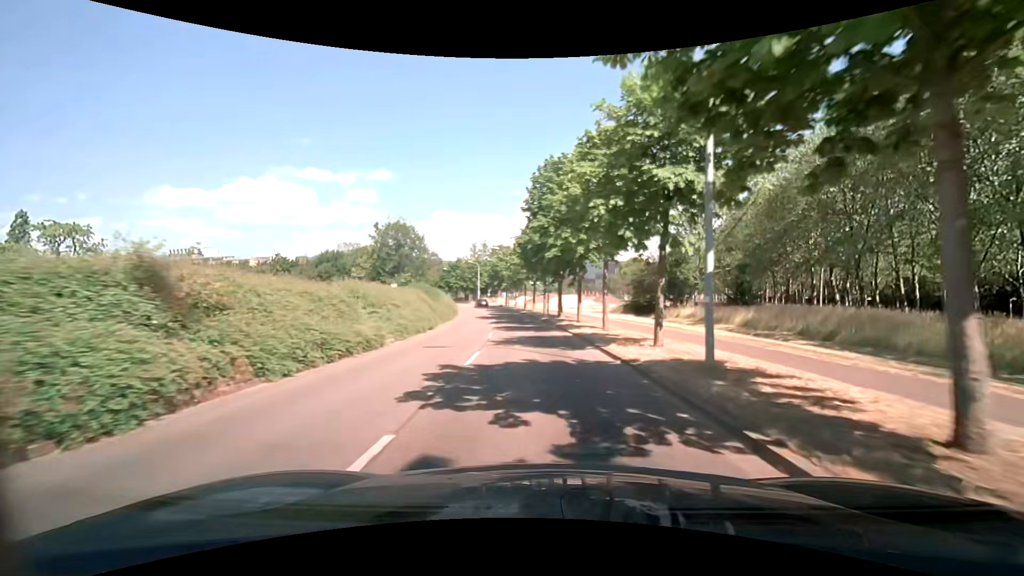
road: tertiary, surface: asphalt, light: Day
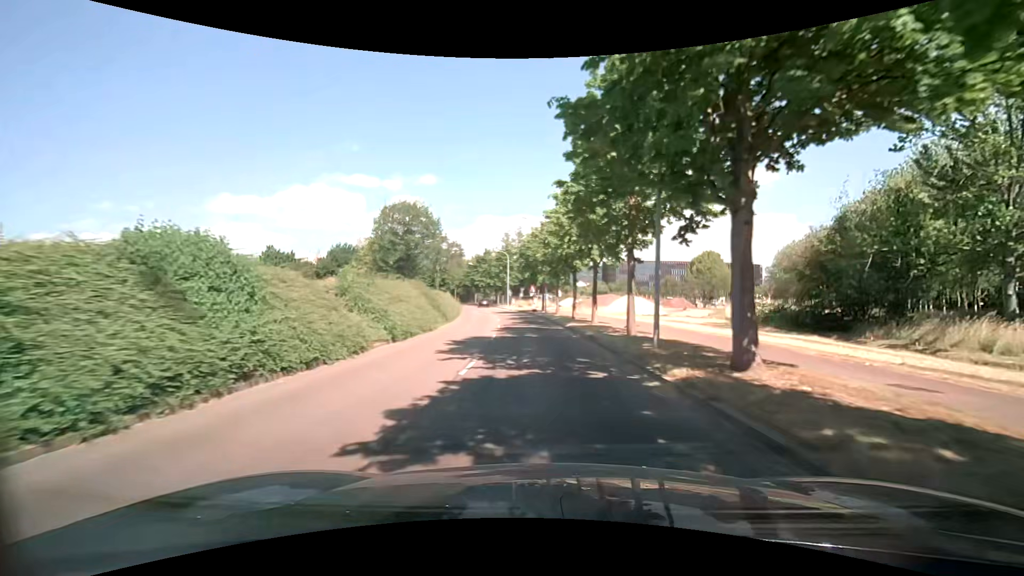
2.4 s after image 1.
(-1.3, +28.7) m; -5°
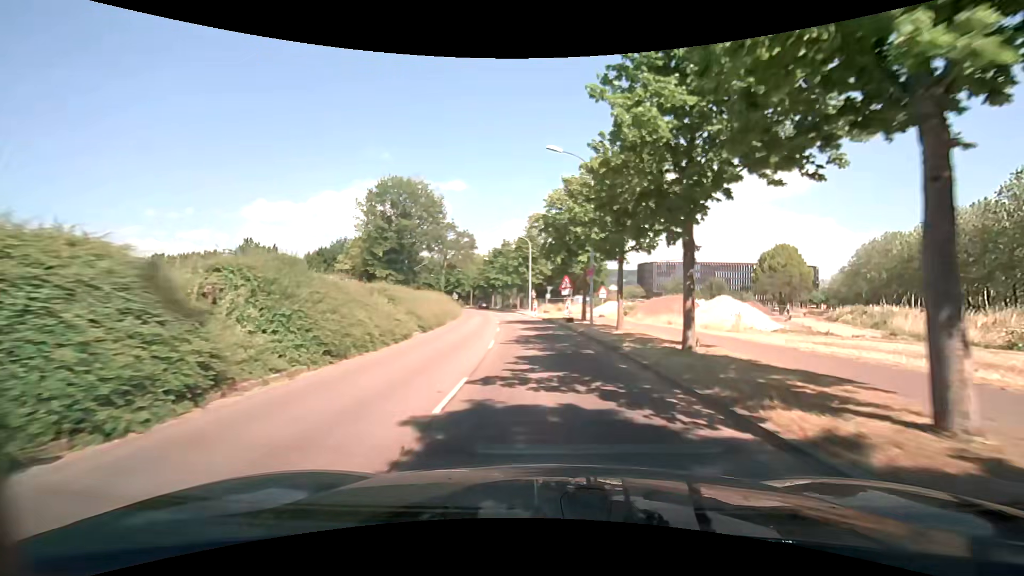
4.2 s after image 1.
(-0.8, +21.3) m; -3°
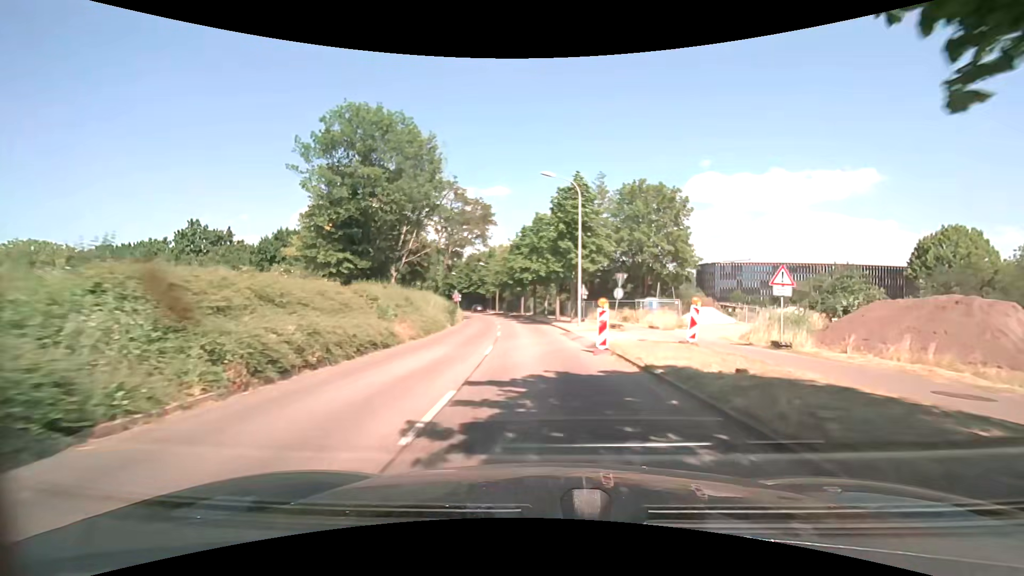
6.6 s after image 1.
(-1.3, +28.4) m; -6°
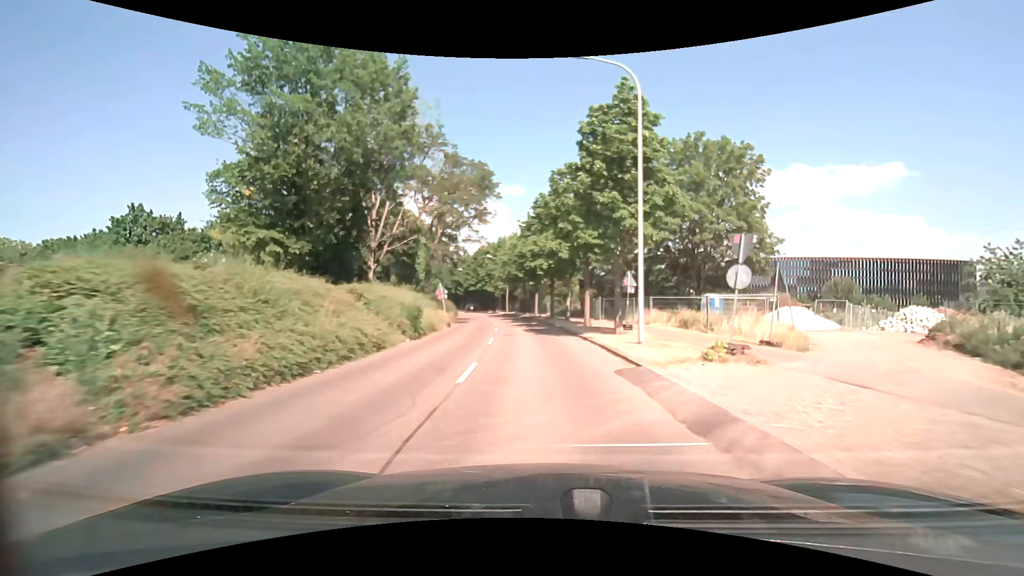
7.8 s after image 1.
(0.0, +14.2) m; -1°
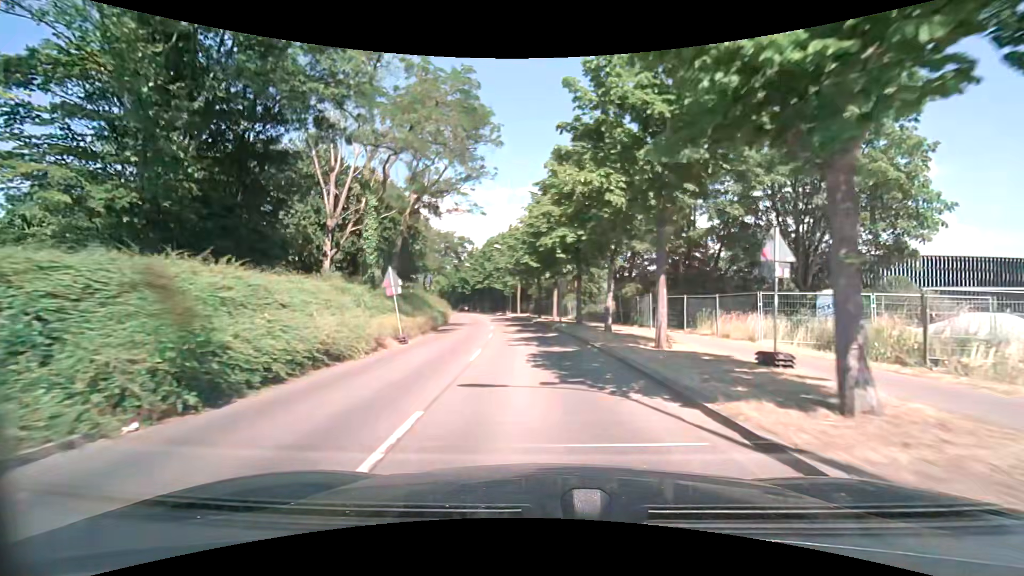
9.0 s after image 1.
(-0.3, +14.2) m; -2°
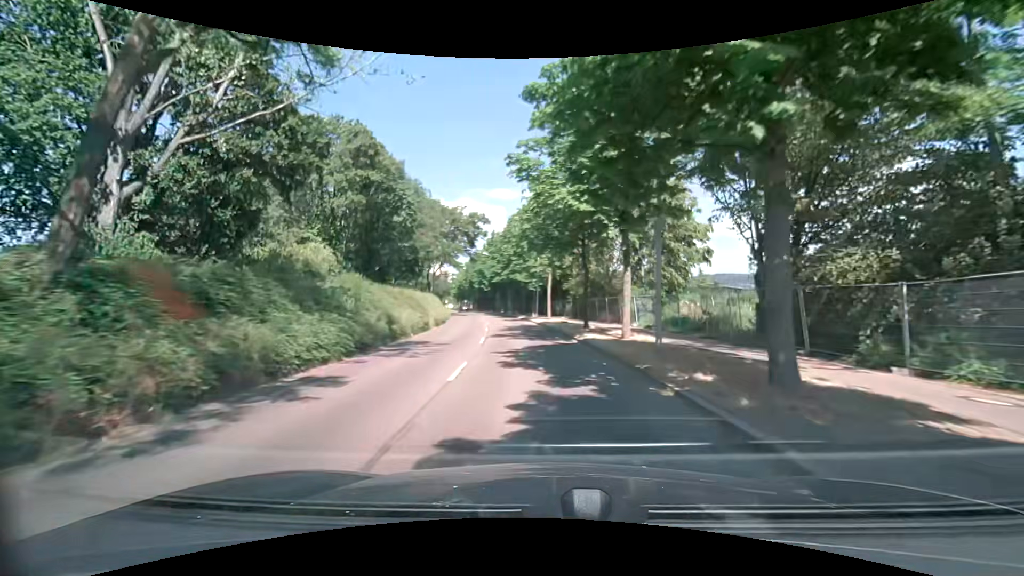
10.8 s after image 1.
(-0.7, +21.4) m; -4°
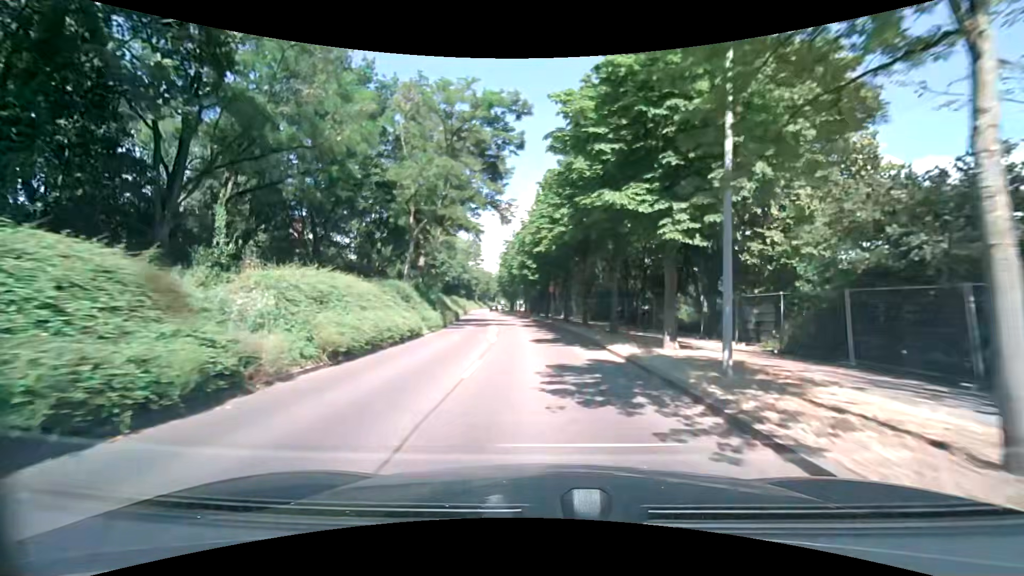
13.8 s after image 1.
(-2.3, +35.6) m; -7°
(0, +10) (-1, +20) (-1, +30) (-3, +40) (-4, +50) (-5, +60) (-6, +70) (-8, +80) (-9, +89) (-10, +99) m
